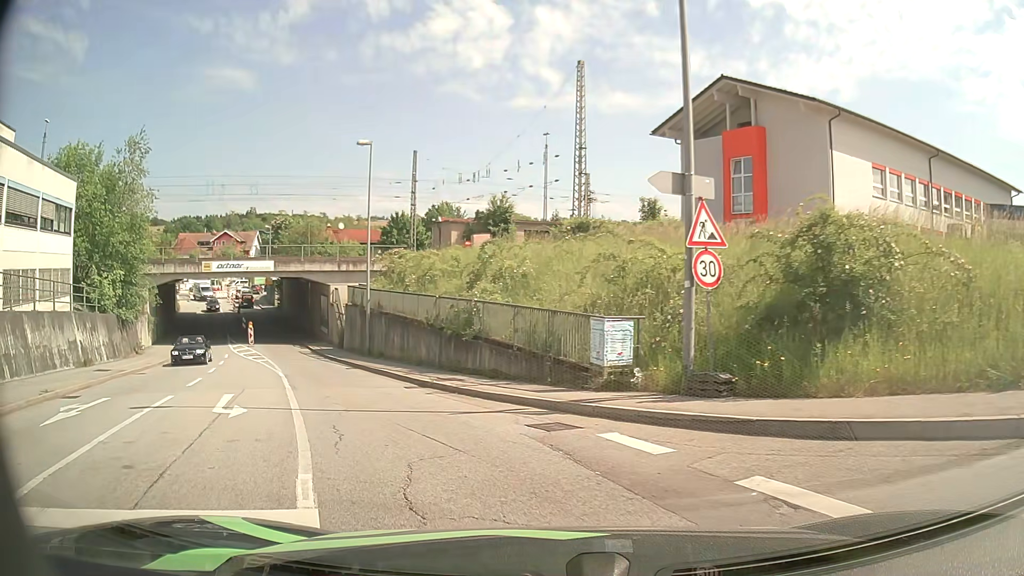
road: tertiary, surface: asphalt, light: Day
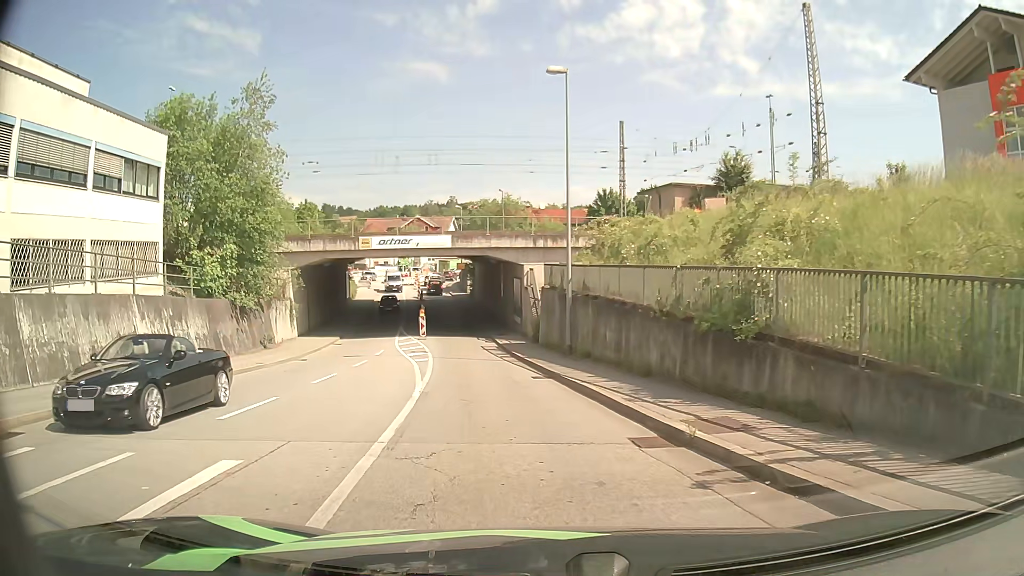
(-1.6, +8.6) m; -18°
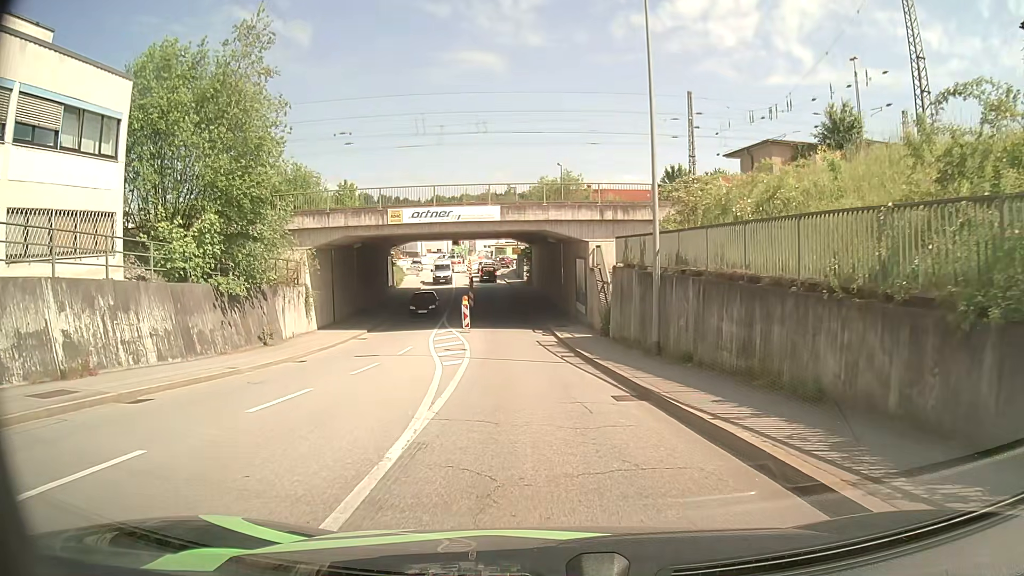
(-0.4, +6.7) m; -5°
